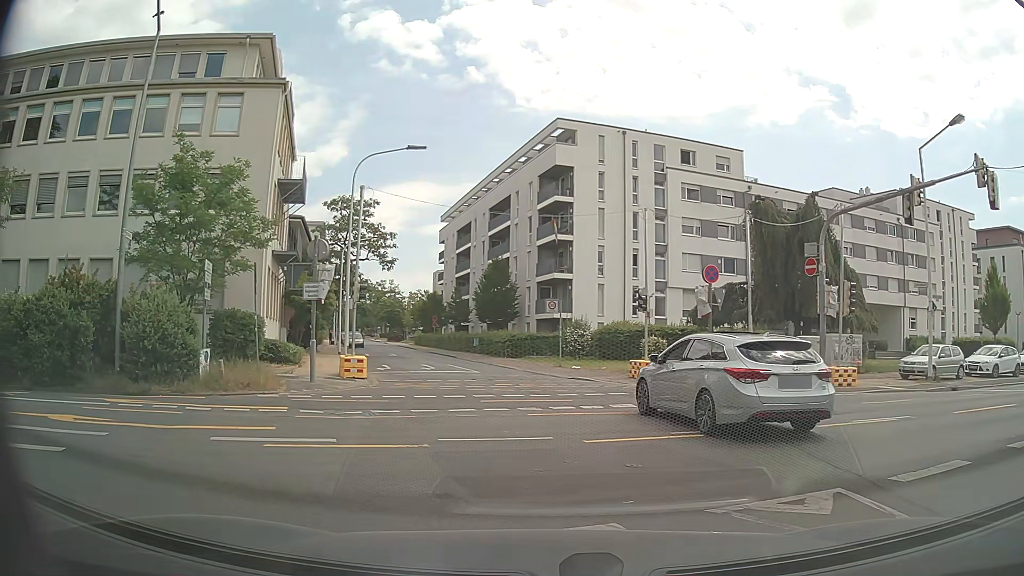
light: Day
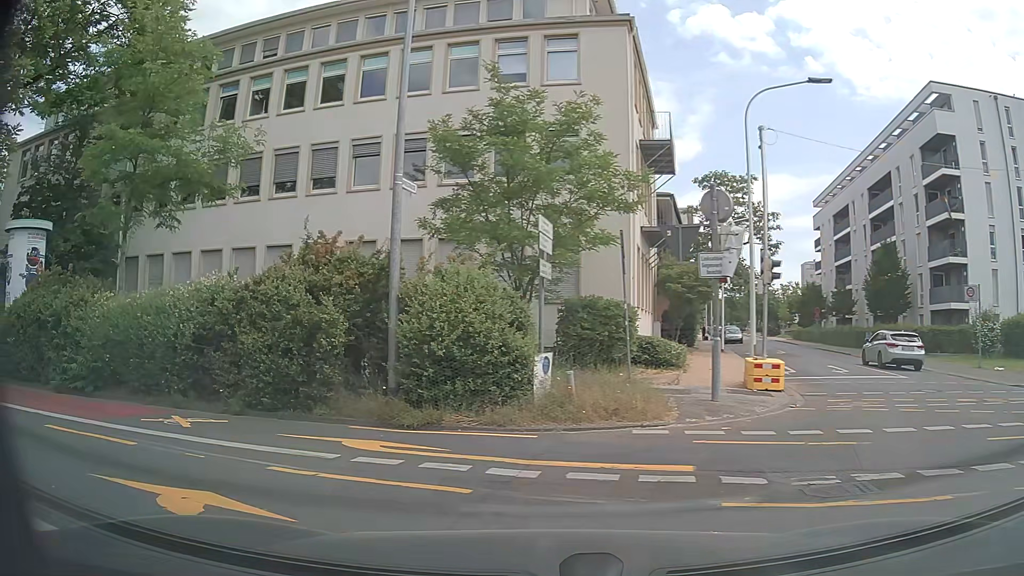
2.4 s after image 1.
(-1.9, +6.0) m; -33°
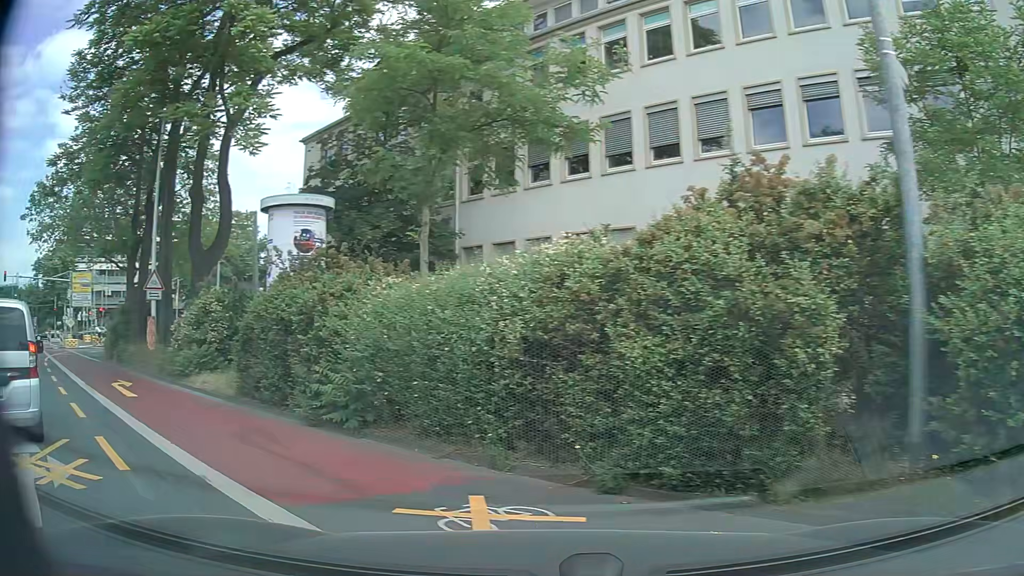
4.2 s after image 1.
(-1.2, +5.2) m; -31°
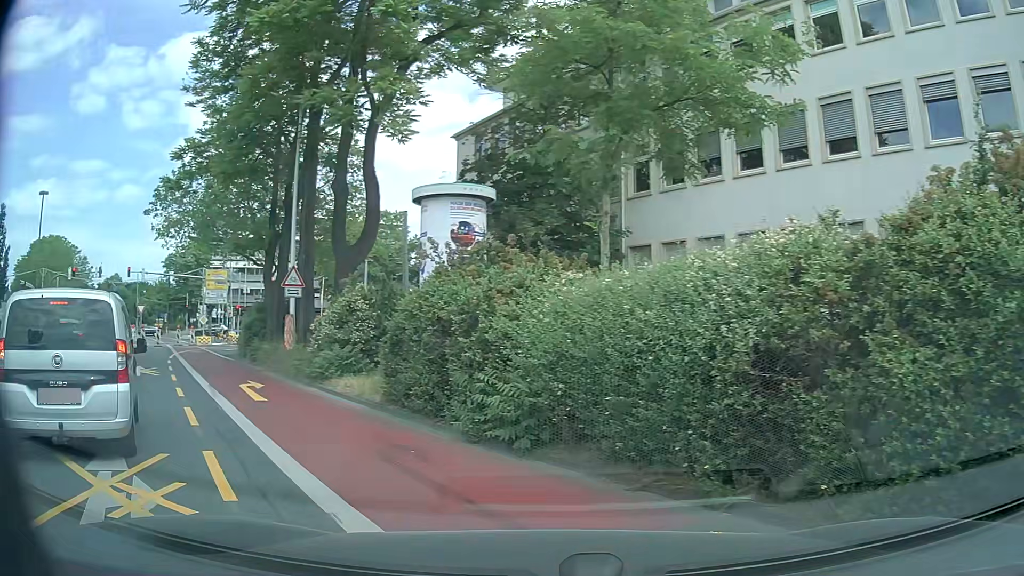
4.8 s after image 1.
(-0.2, +1.3) m; -13°
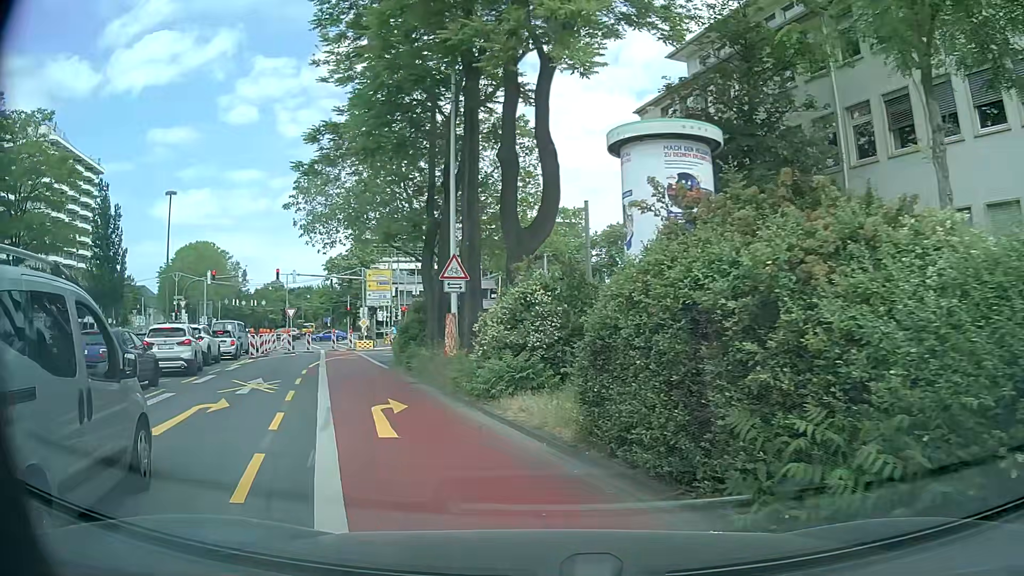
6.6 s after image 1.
(-0.8, +4.5) m; -17°
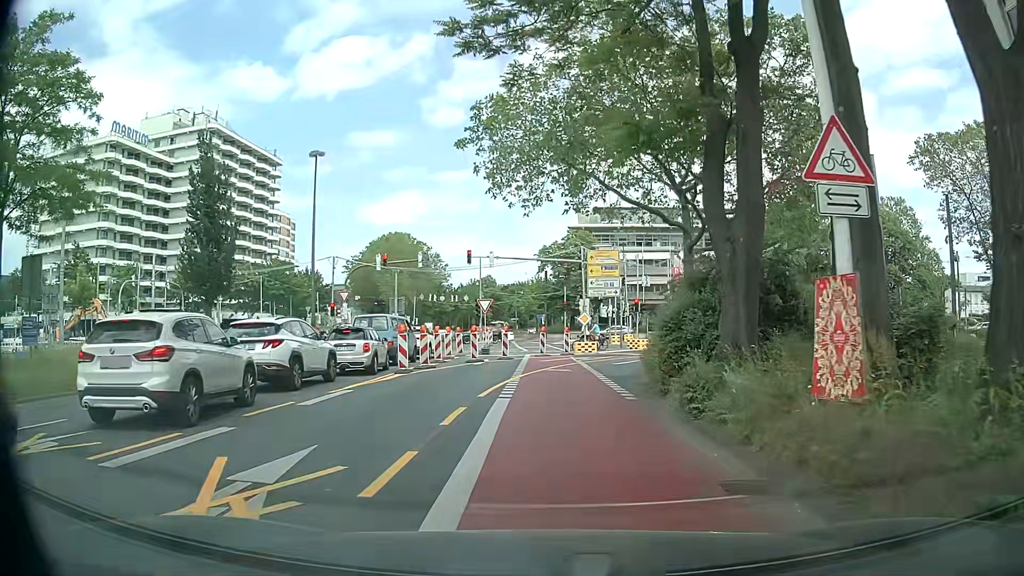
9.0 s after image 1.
(-2.6, +12.3) m; -17°
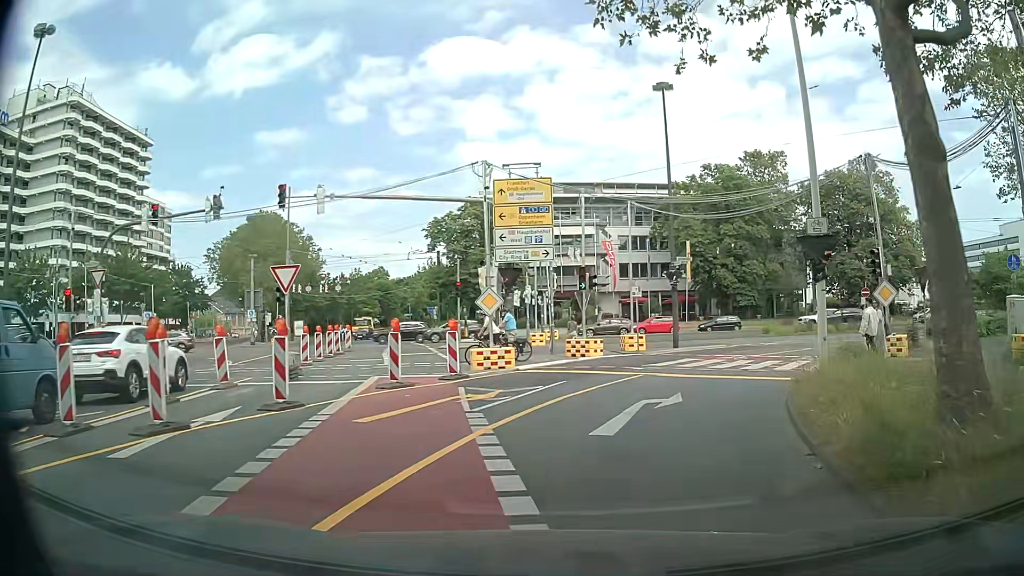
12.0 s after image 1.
(+0.5, +19.2) m; +8°
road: primary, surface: asphalt
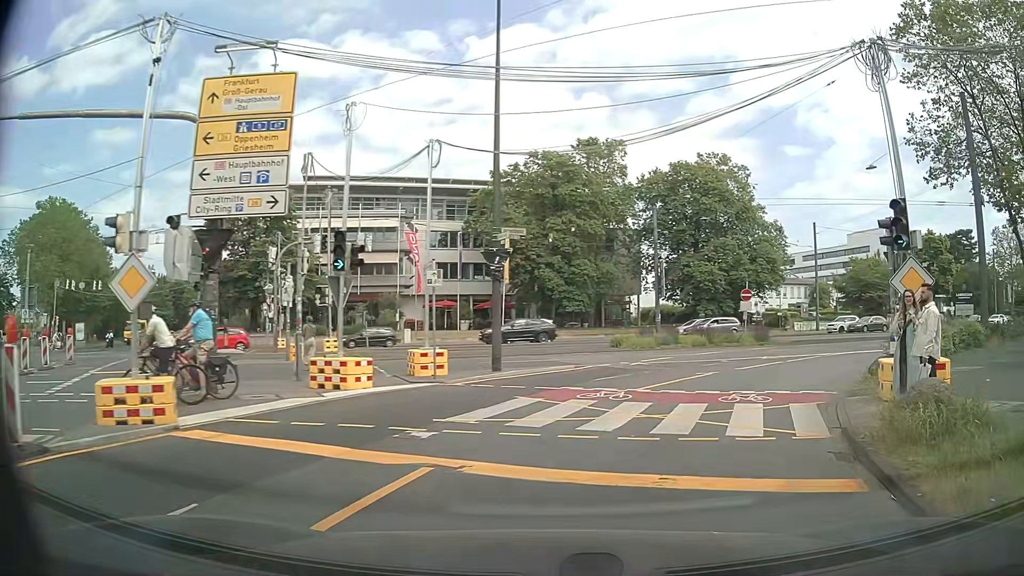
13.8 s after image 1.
(+1.1, +10.4) m; +17°
(+2, +10) (+6, +19) (+14, +25) (+22, +30) (+32, +34) (+41, +38) (+50, +42) (+59, +46) (+68, +50) (+77, +55) m
